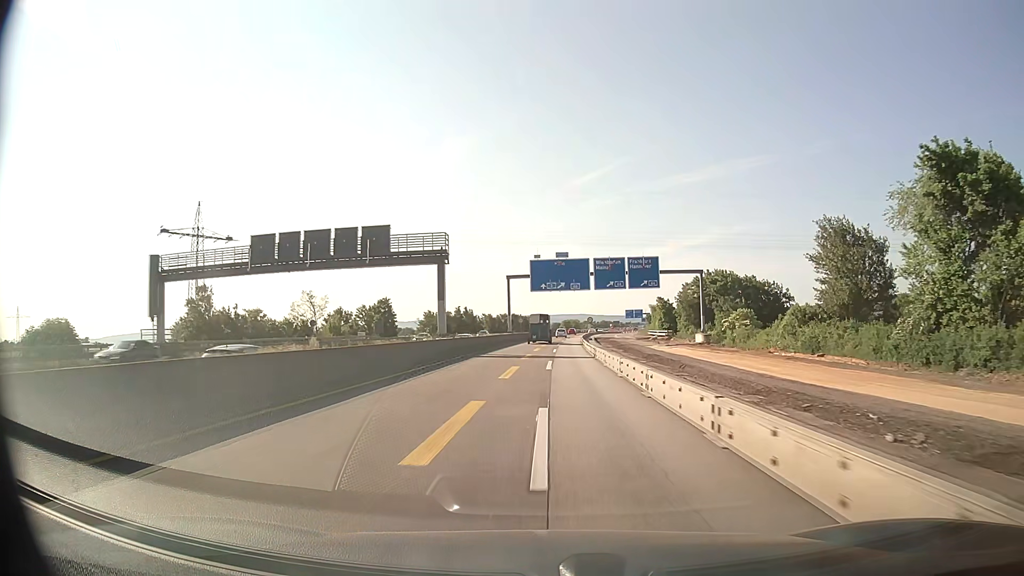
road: motorway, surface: asphalt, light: Day
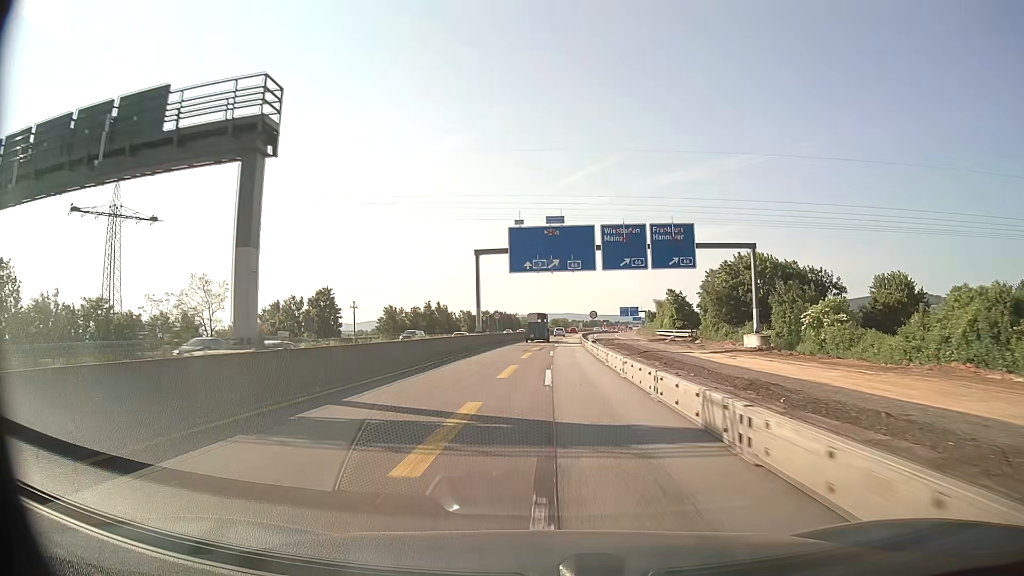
(+0.2, +25.1) m; +1°
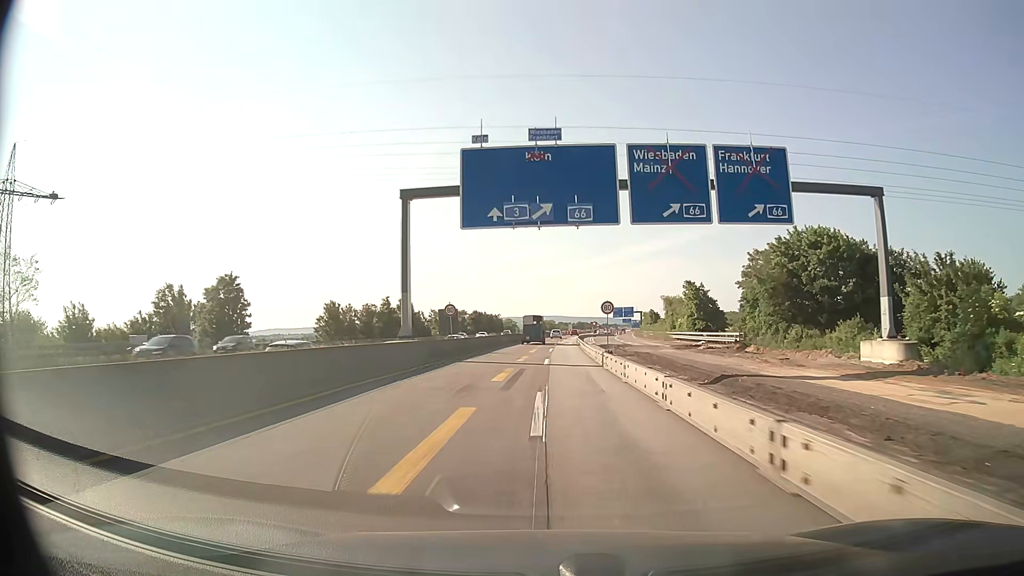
(+0.3, +25.1) m; +1°
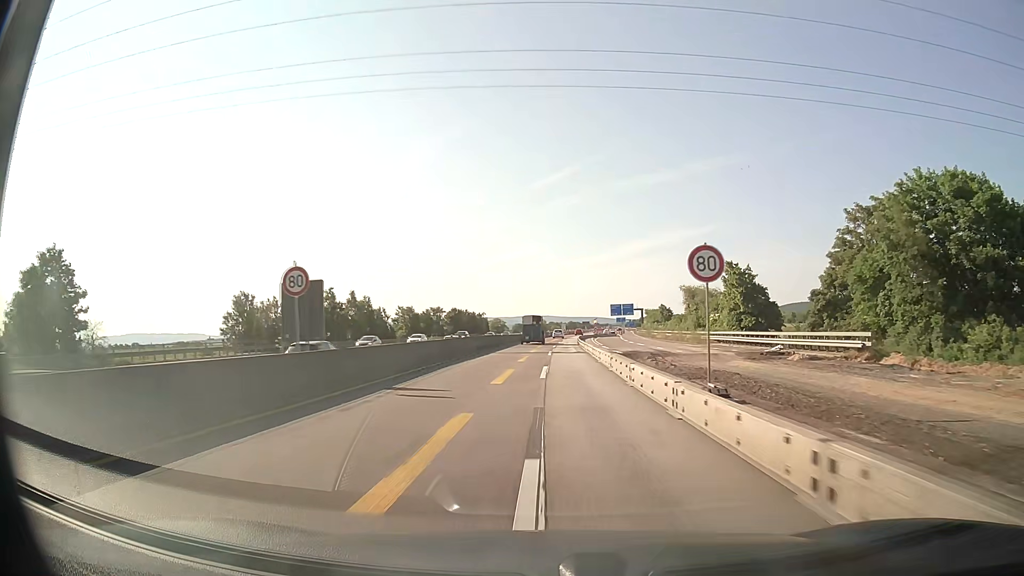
(+0.2, +25.1) m; +1°
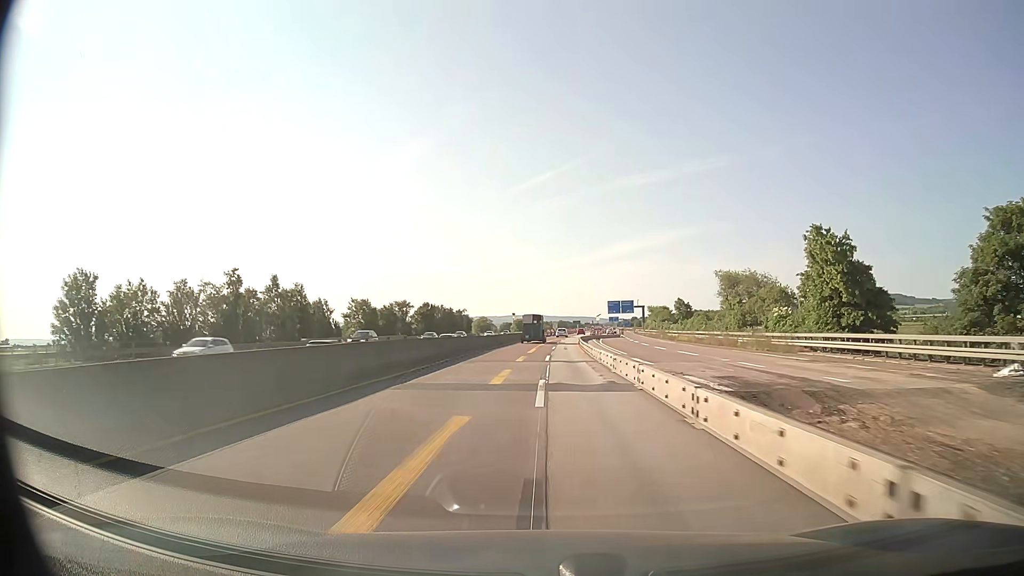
(+0.1, +25.1) m; +1°
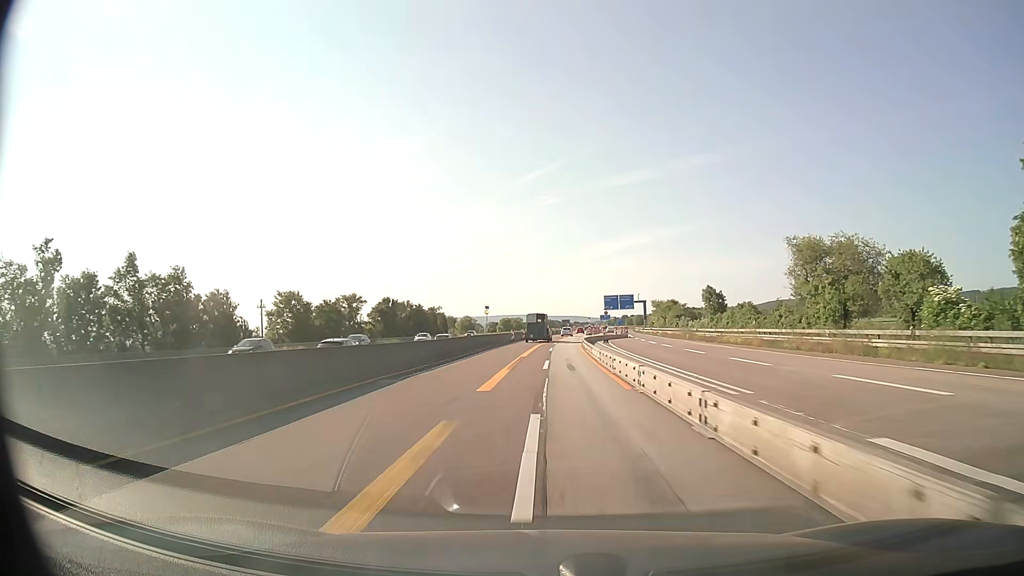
(+0.3, +25.1) m; +1°
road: motorway_link
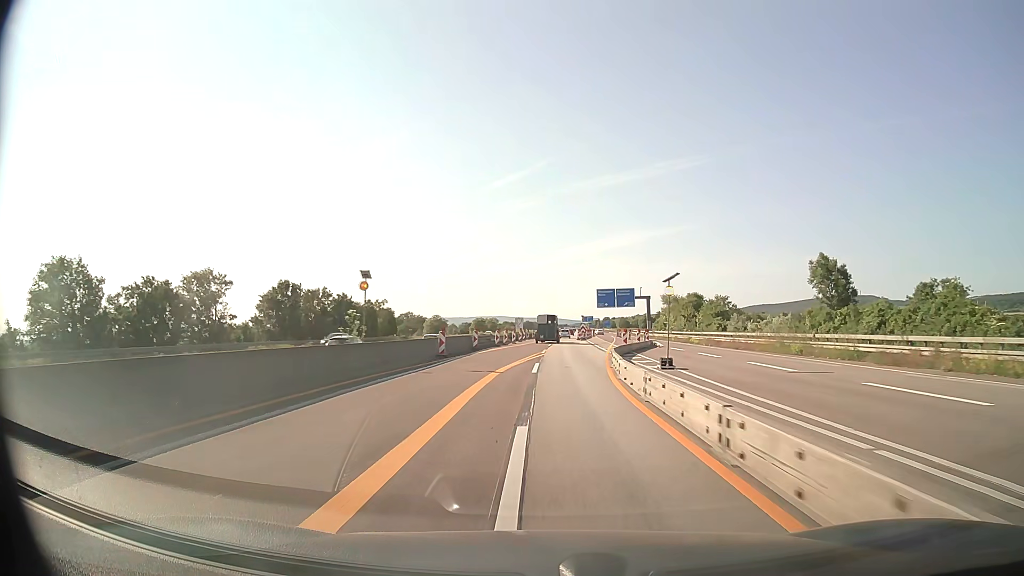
(+0.5, +37.6) m; +2°
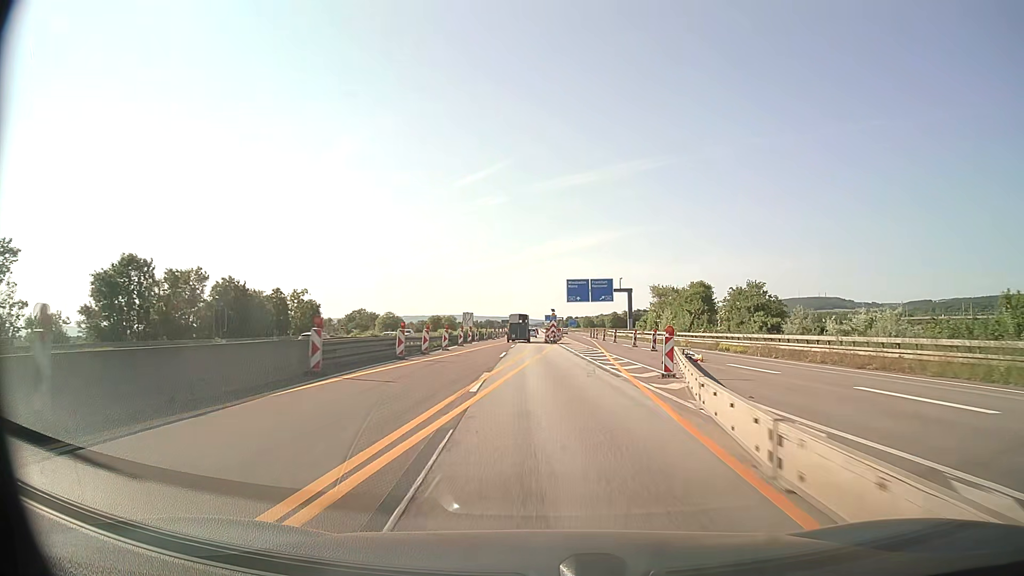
(+0.6, +25.0) m; +3°
(0, +10) (+1, +20) (+1, +30) (+2, +40) (+3, +50) (+3, +60) (+4, +70) (+5, +80) (+5, +90) (+5, +100) m
